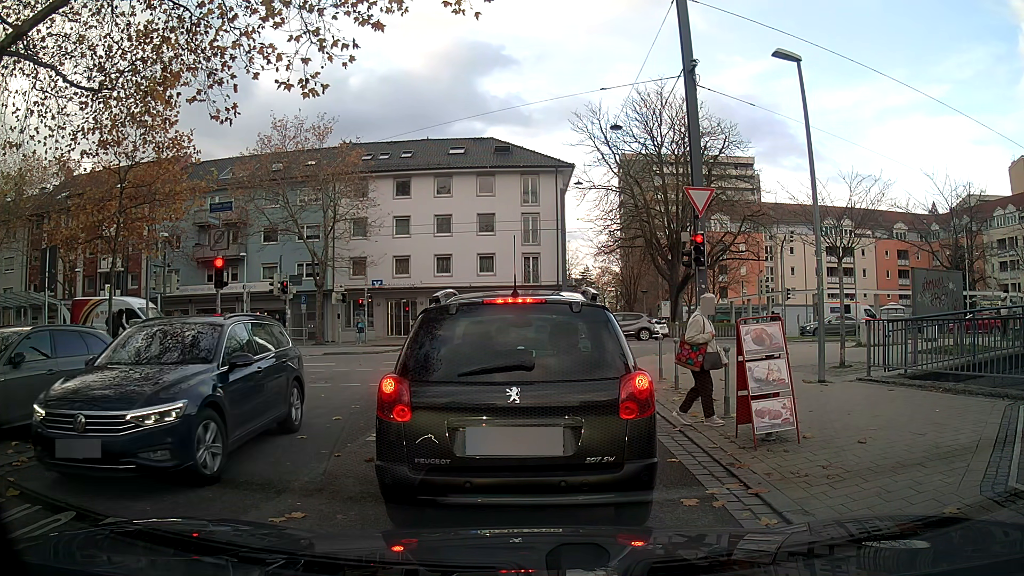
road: unclassified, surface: asphalt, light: Day
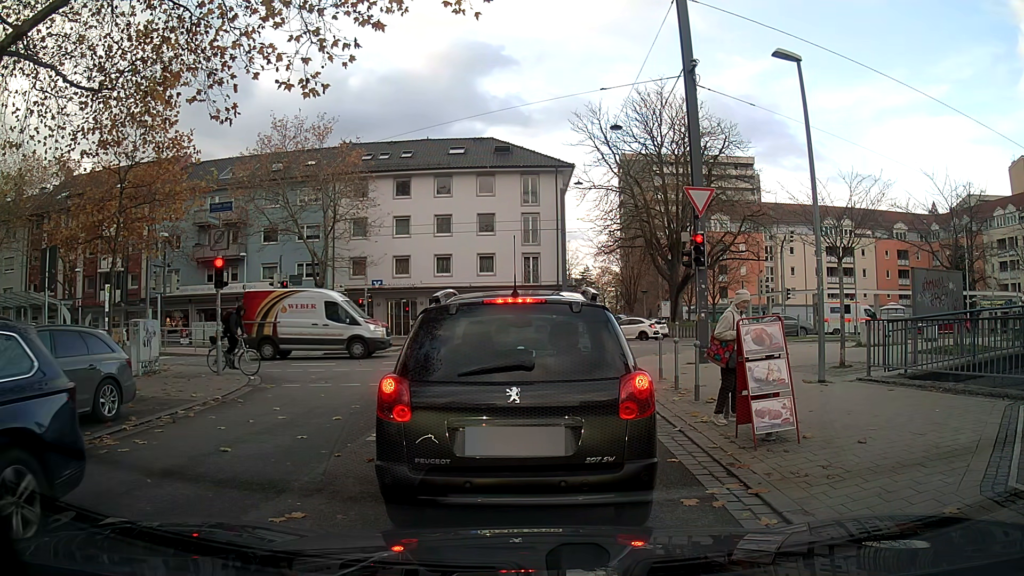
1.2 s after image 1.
(0.0, 0.0) m; 0°
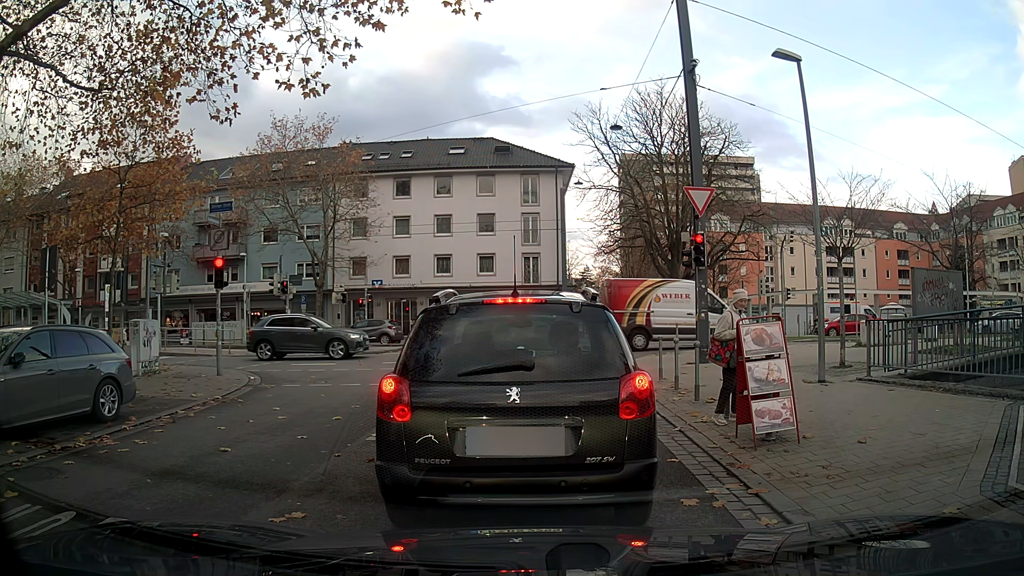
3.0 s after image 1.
(0.0, 0.0) m; 0°
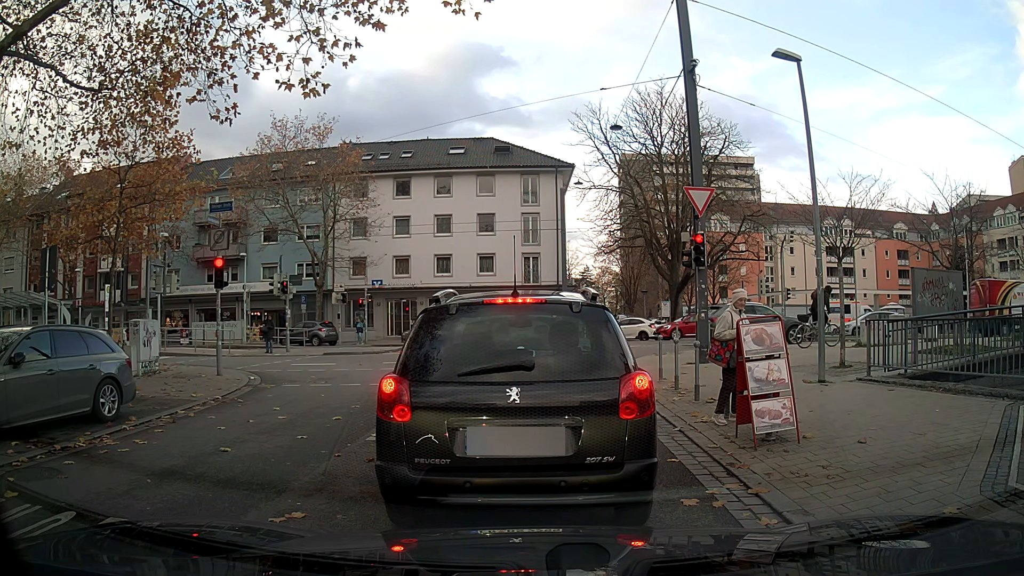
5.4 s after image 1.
(0.0, 0.0) m; 0°
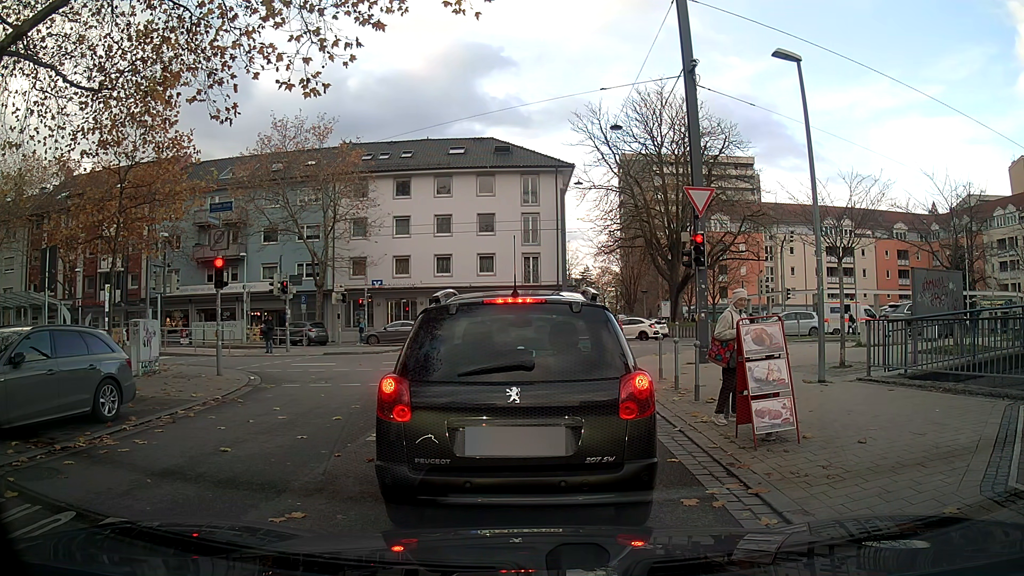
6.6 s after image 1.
(0.0, 0.0) m; 0°
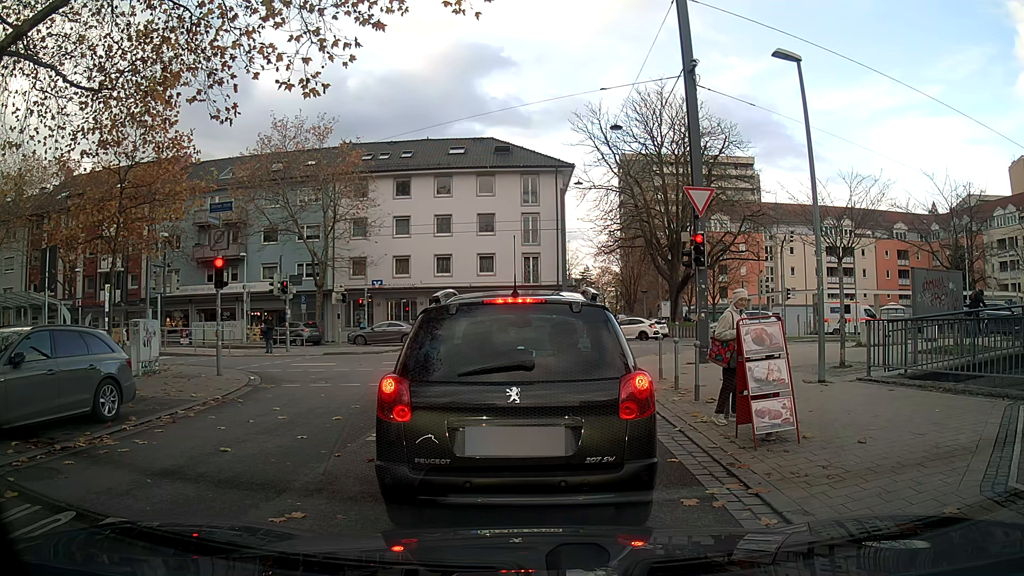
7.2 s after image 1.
(0.0, 0.0) m; 0°
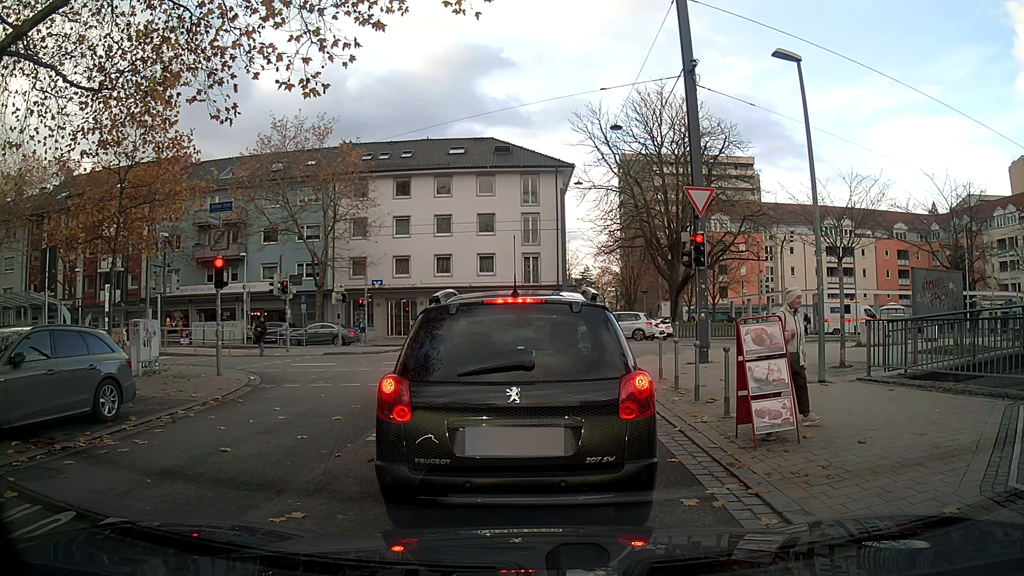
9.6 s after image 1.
(0.0, 0.0) m; 0°
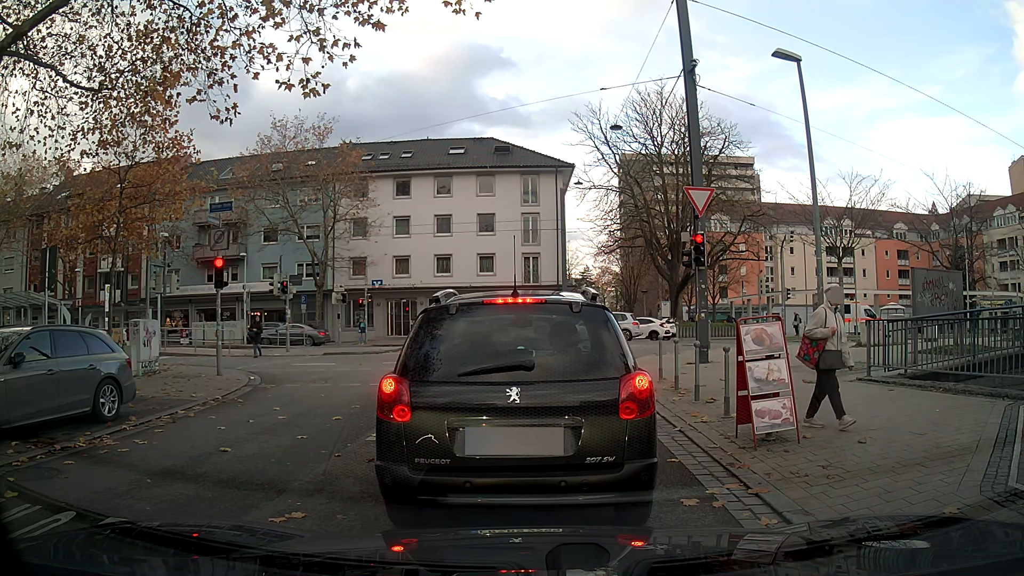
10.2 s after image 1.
(0.0, 0.0) m; 0°
(0, +10) (0, +20) (0, +30) (-5, +38) (-15, +39) (-25, +39) (-35, +38) (-45, +38) (-55, +38) (-65, +37) m
